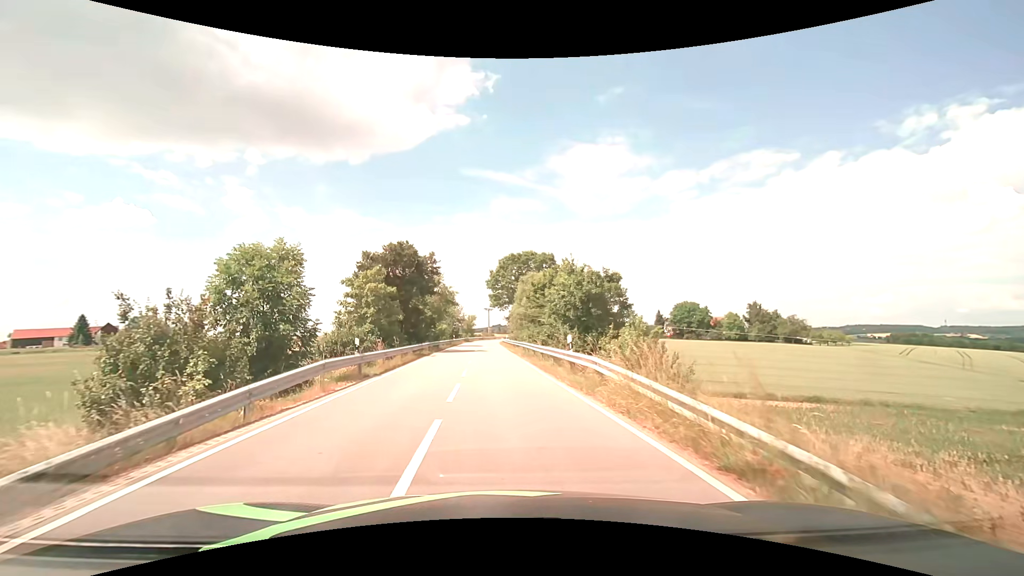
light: Day
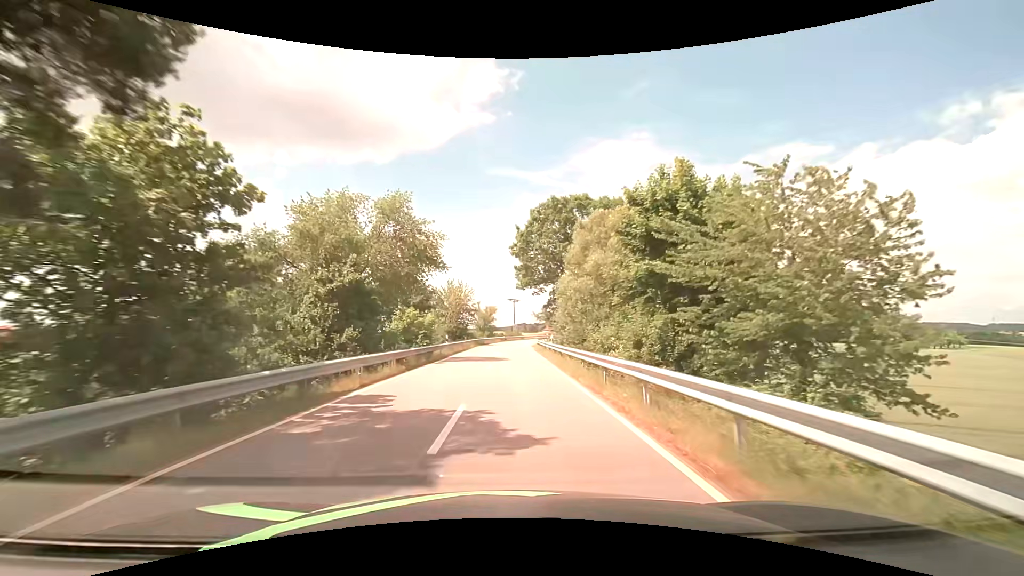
(-1.2, +35.5) m; -2°
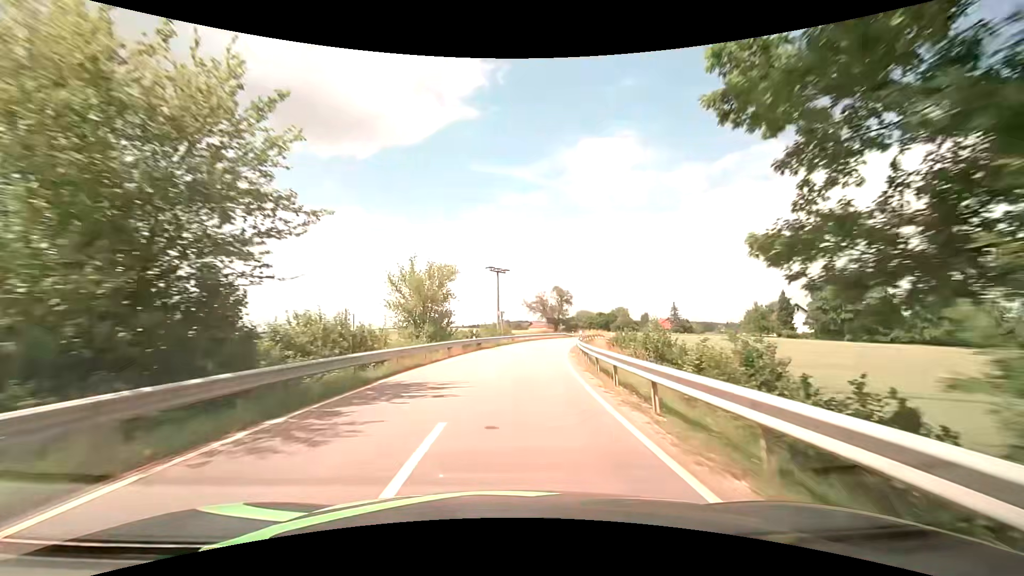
(0.0, +49.7) m; +1°
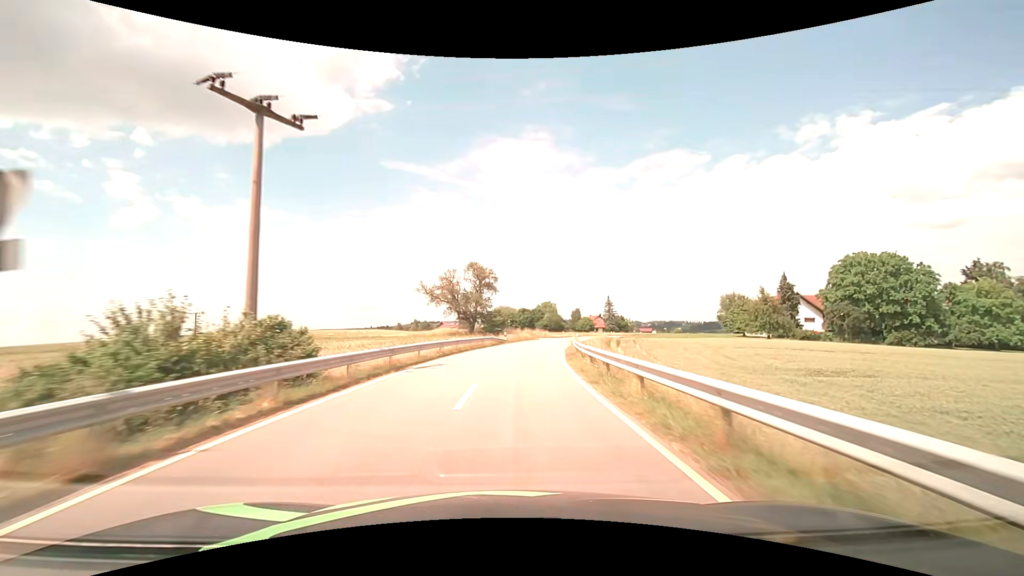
(+3.5, +43.5) m; +10°
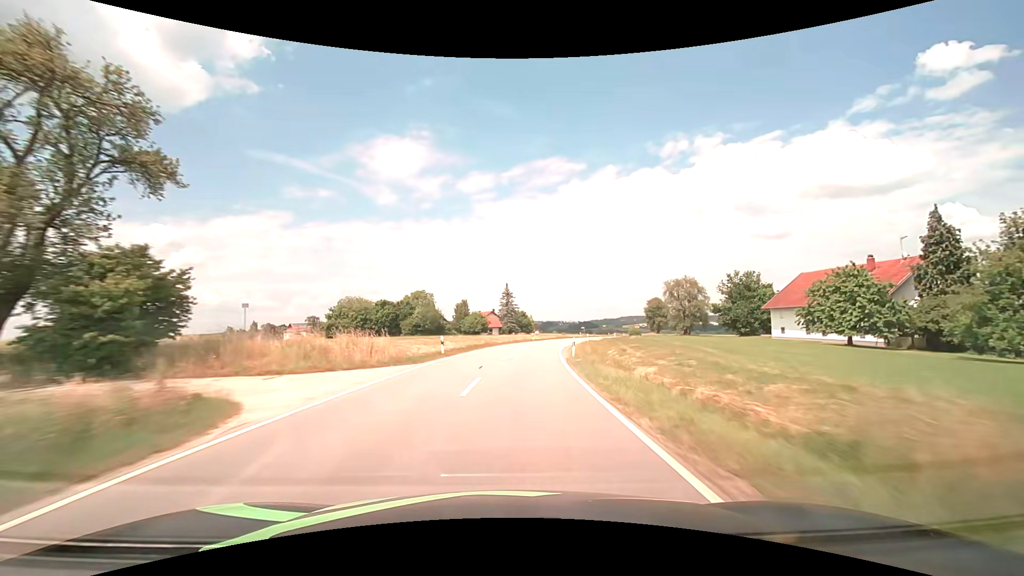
(+6.4, +58.9) m; +13°
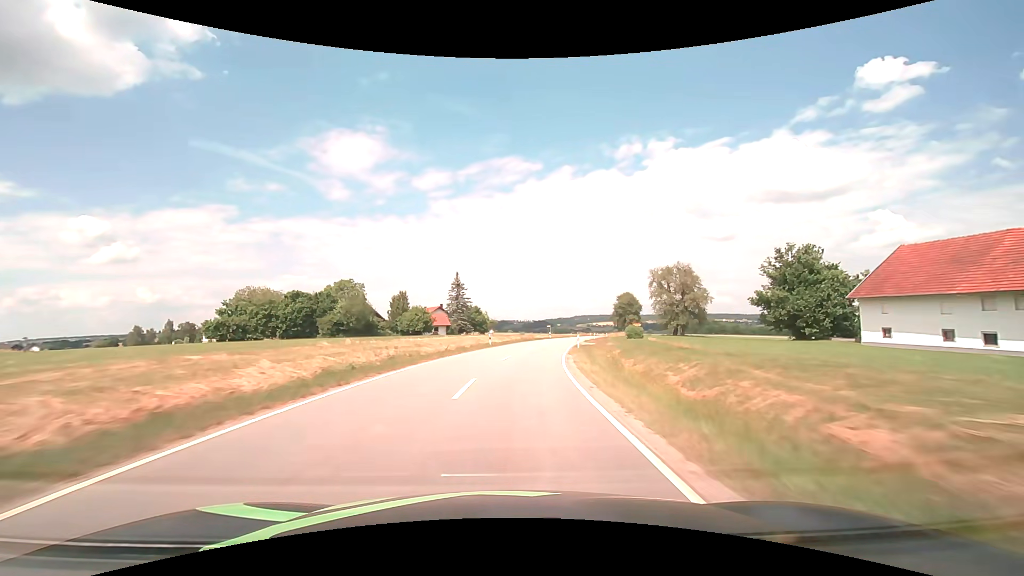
(+1.1, +24.8) m; +5°
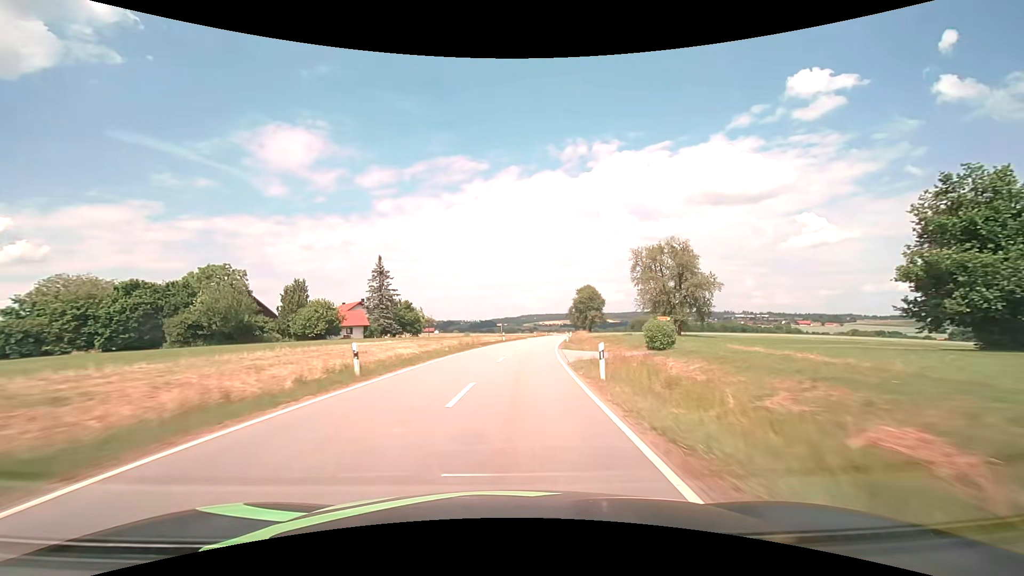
(+1.4, +25.3) m; +6°
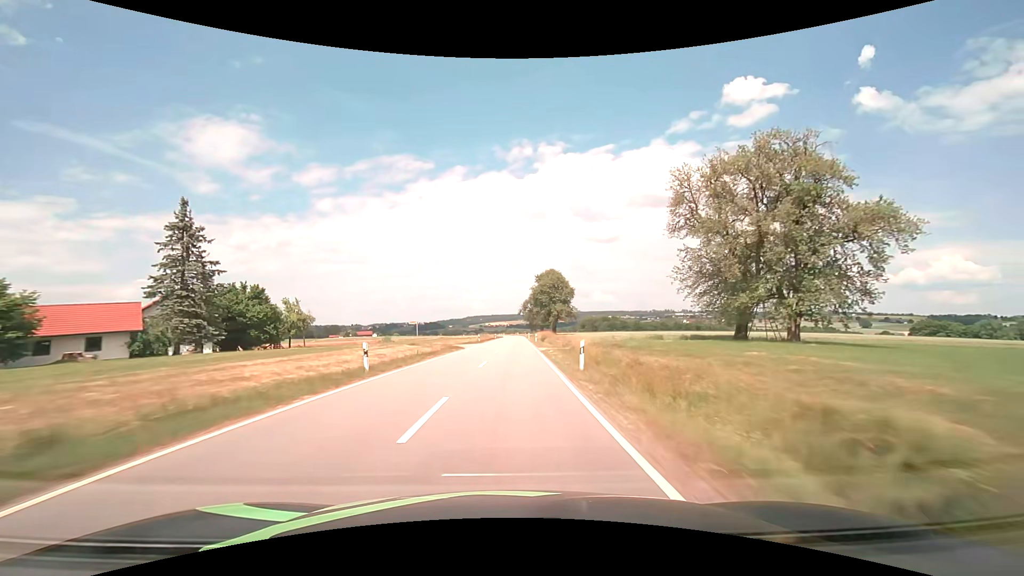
(+2.4, +39.1) m; +6°
(0, +10) (0, +20) (0, +30) (+1, +40) (+1, +50) (+1, +60) (+2, +70) (+2, +80) (+2, +90) (+2, +100) m
